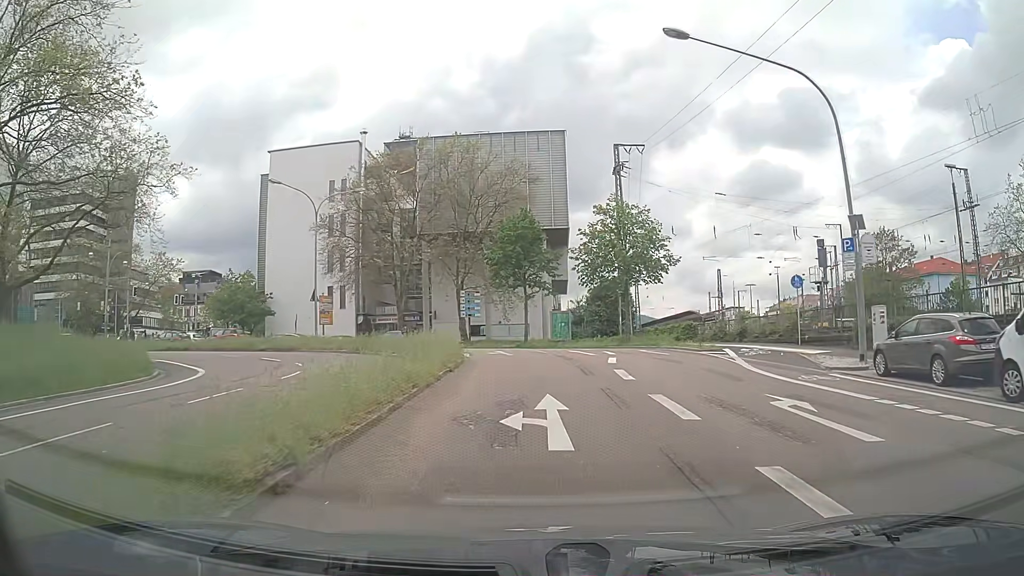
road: secondary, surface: asphalt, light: Day
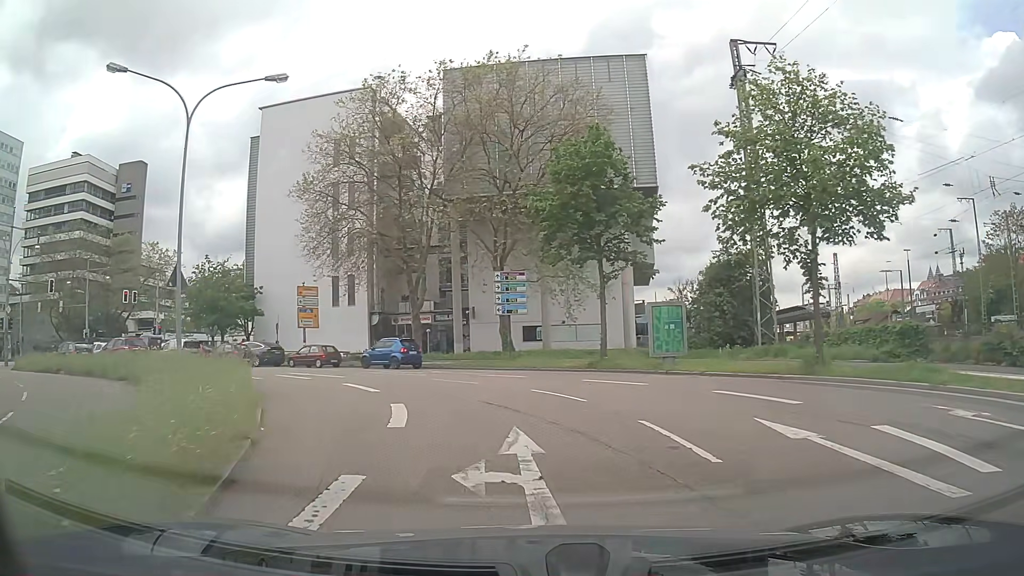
(-0.1, +21.3) m; -6°
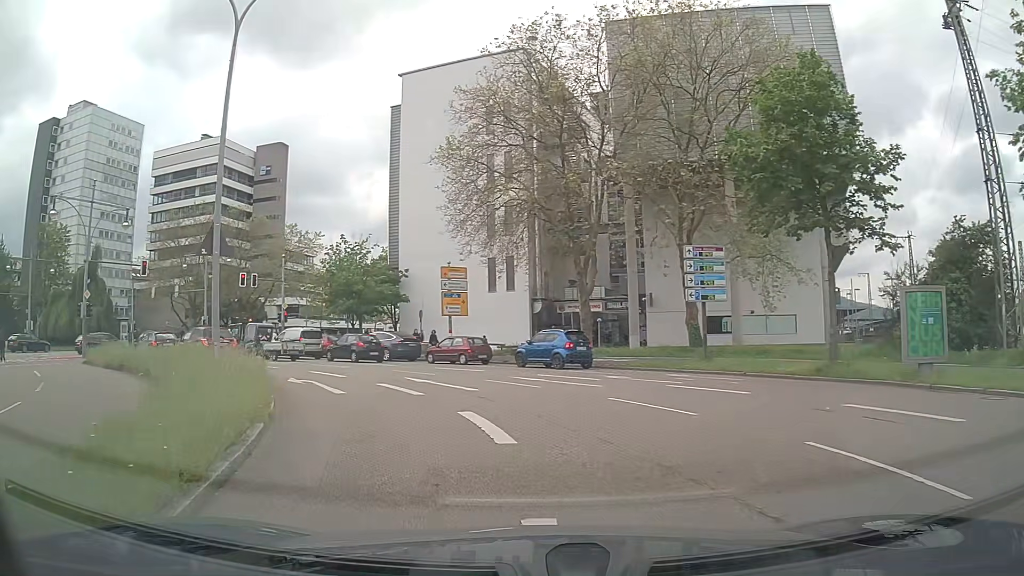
(-0.8, +7.2) m; -14°
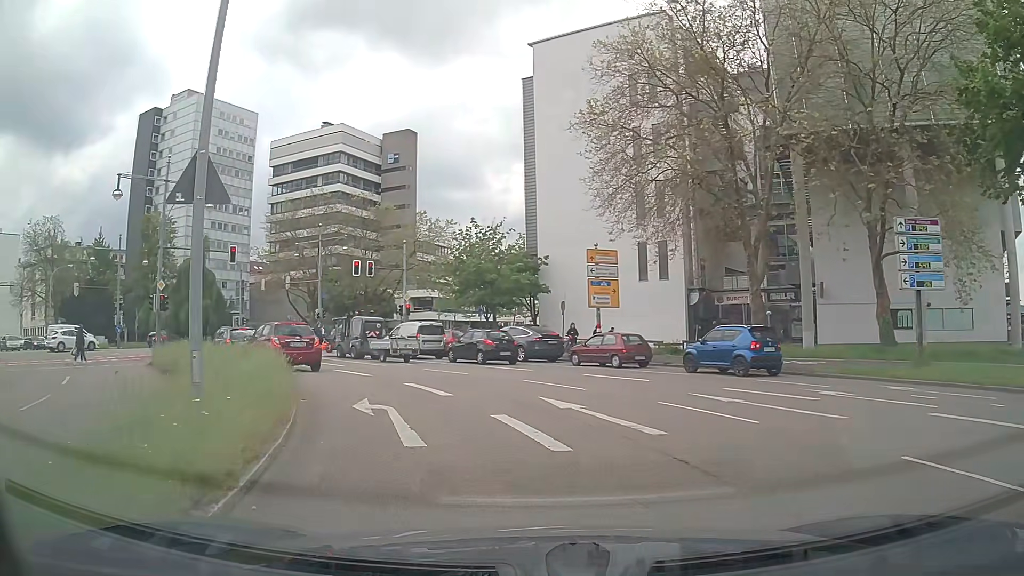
(-0.6, +6.1) m; -12°
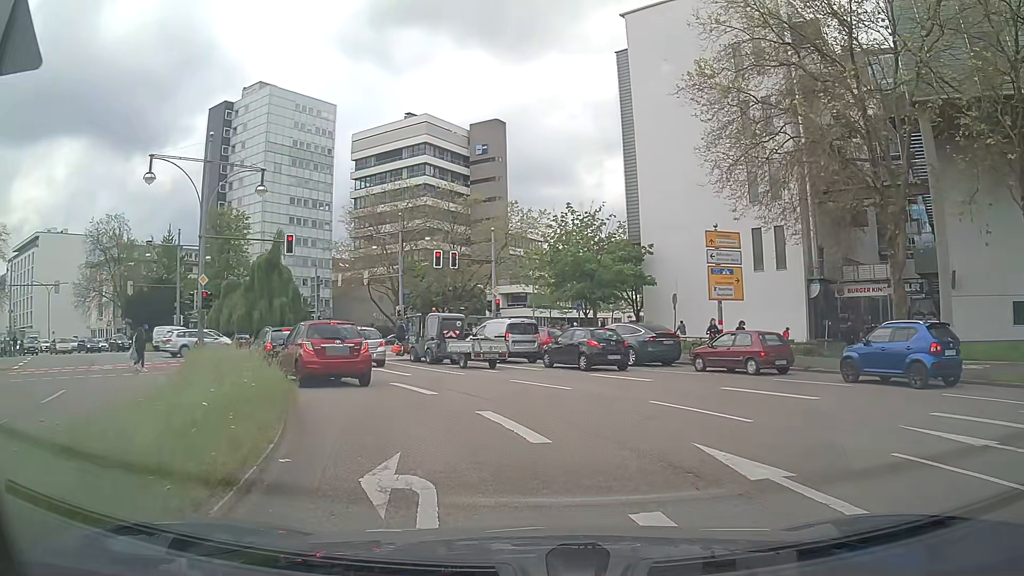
(-0.3, +5.1) m; -8°
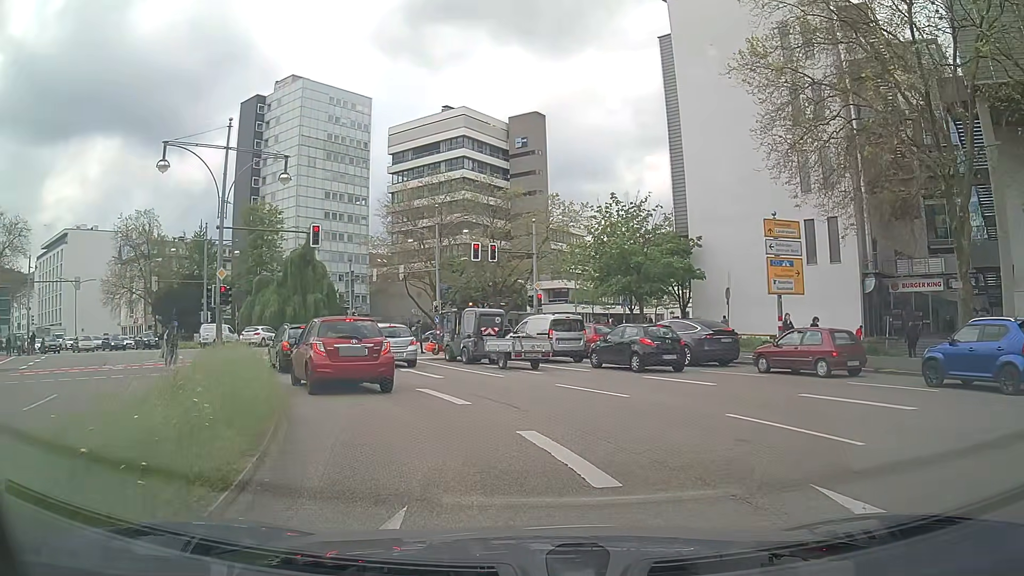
(-0.1, +2.1) m; -3°
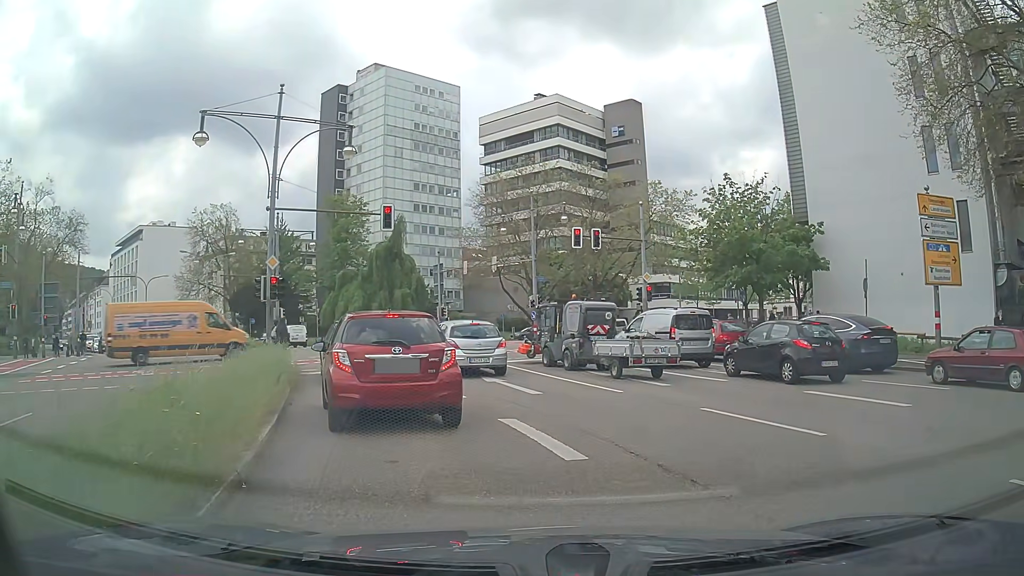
(-0.3, +4.5) m; -7°
